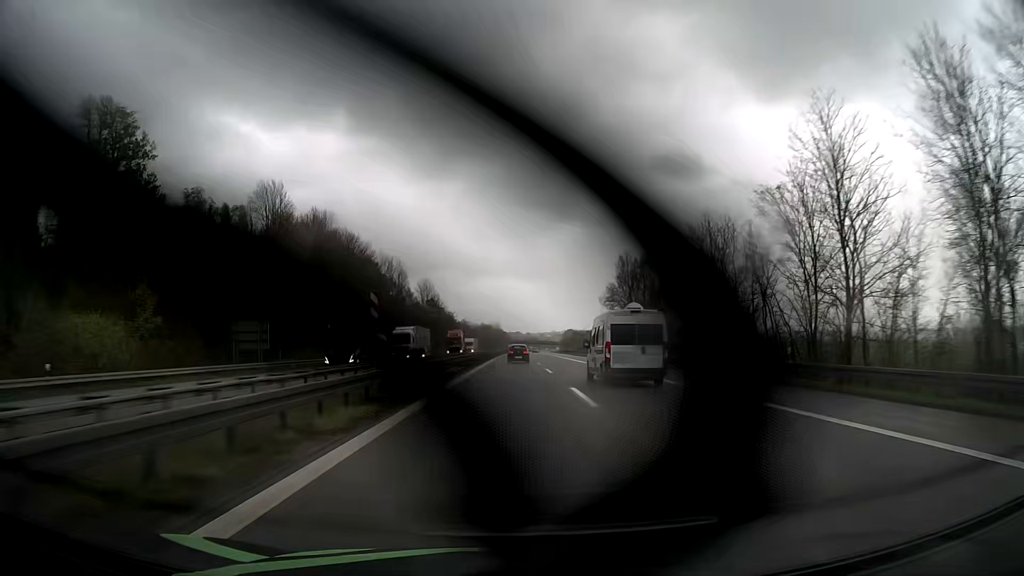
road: motorway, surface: asphalt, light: Day
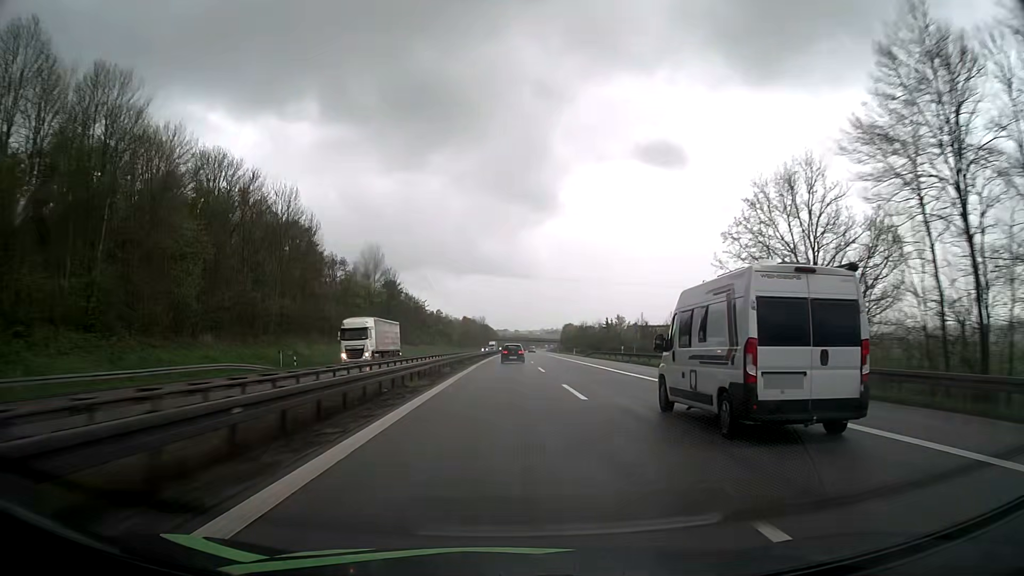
(+0.6, +68.1) m; +1°
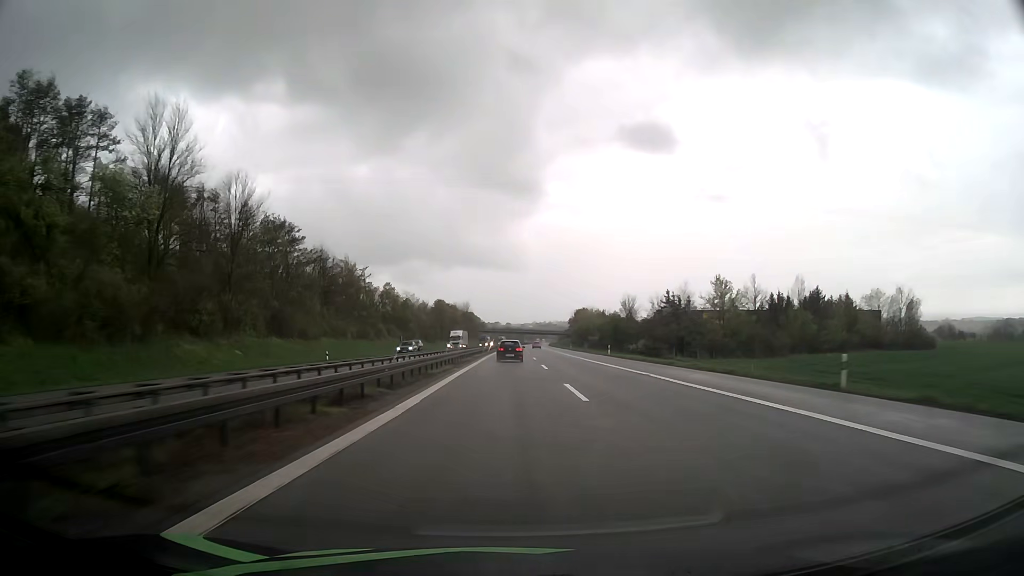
(+0.9, +90.0) m; +1°
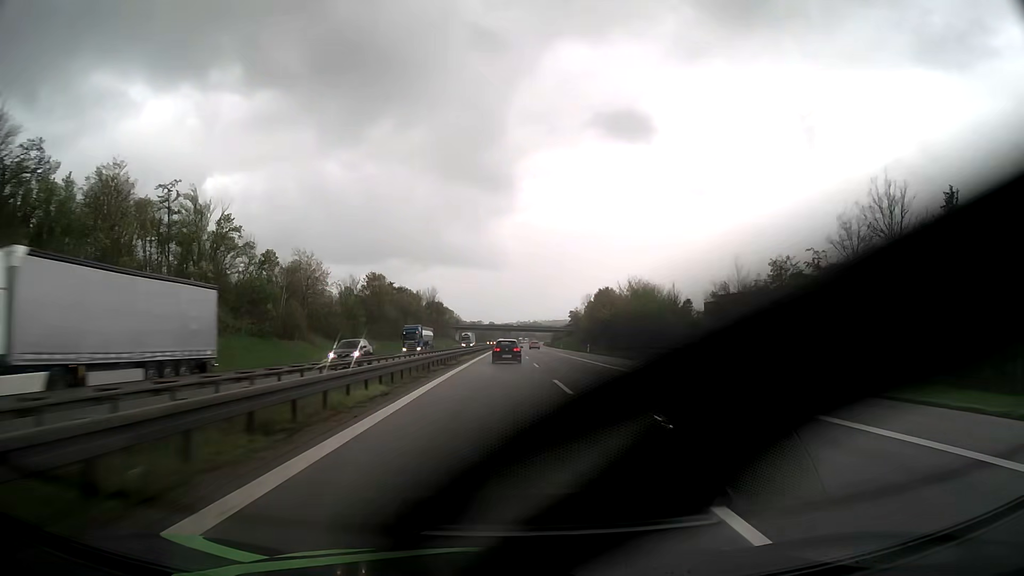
(+1.0, +87.0) m; +1°
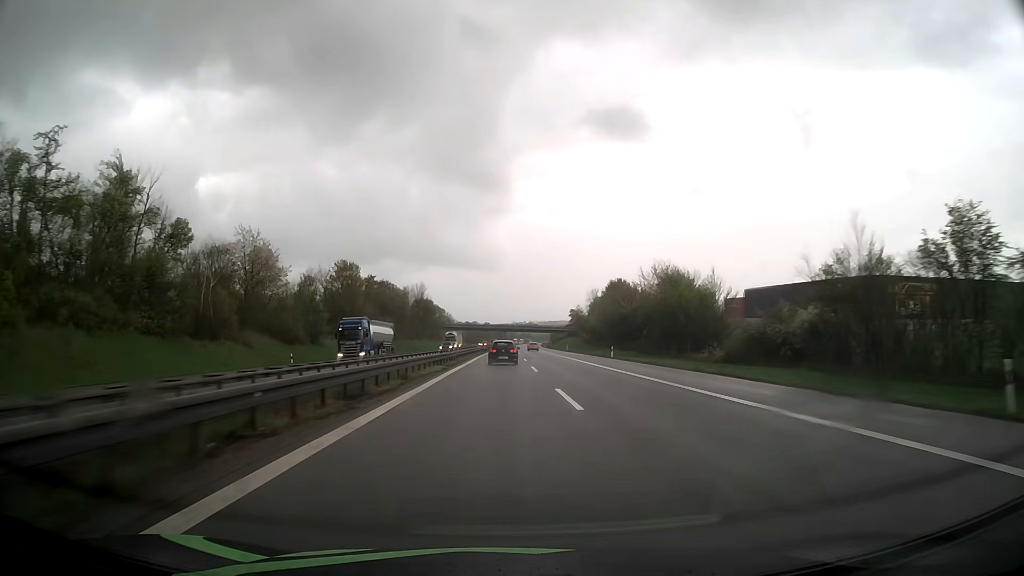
(+0.1, +21.5) m; 0°
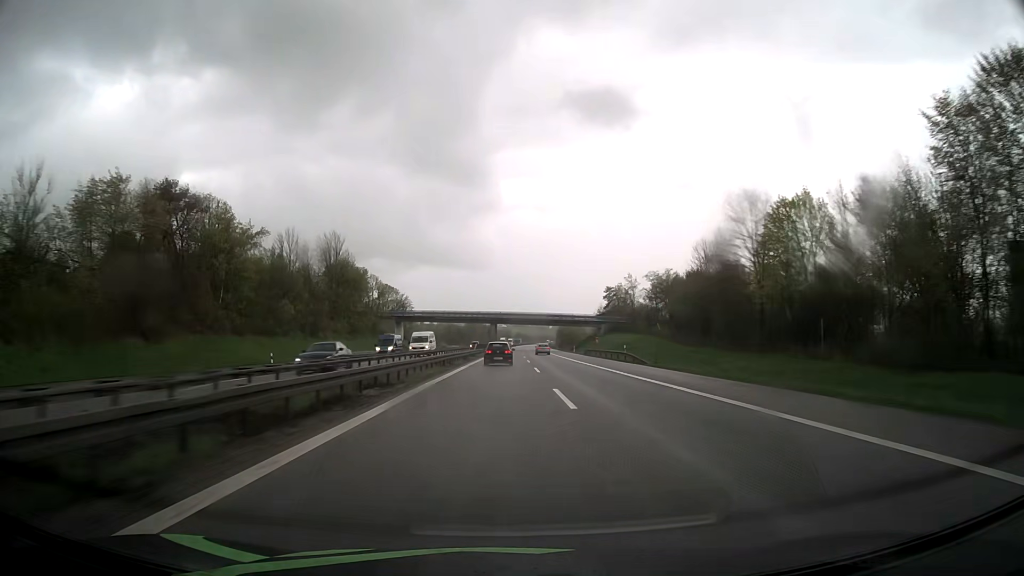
(+0.6, +106.2) m; +1°
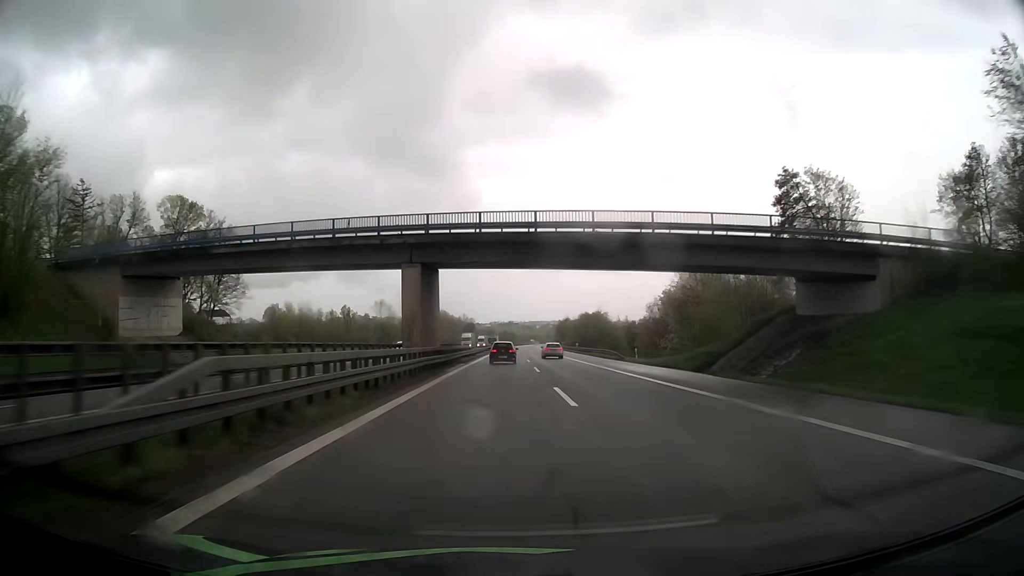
(+1.3, +106.4) m; +1°
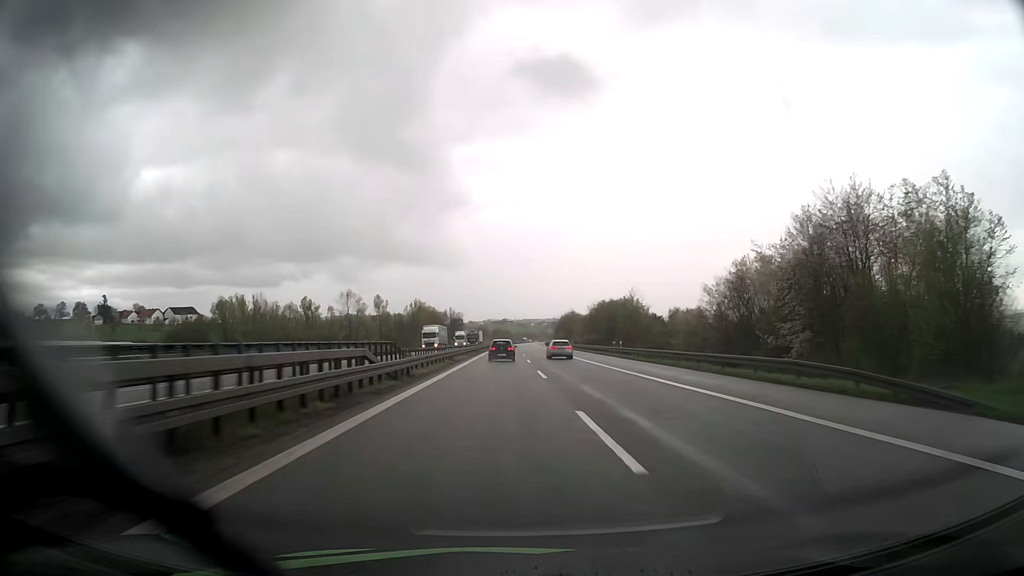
(+0.2, +43.0) m; +2°
